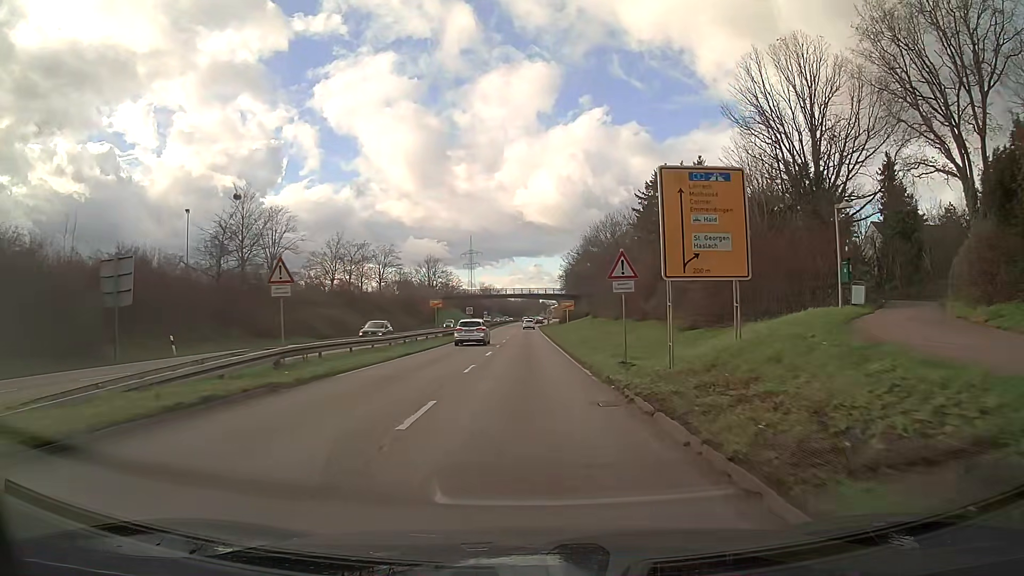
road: trunk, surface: asphalt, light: Day
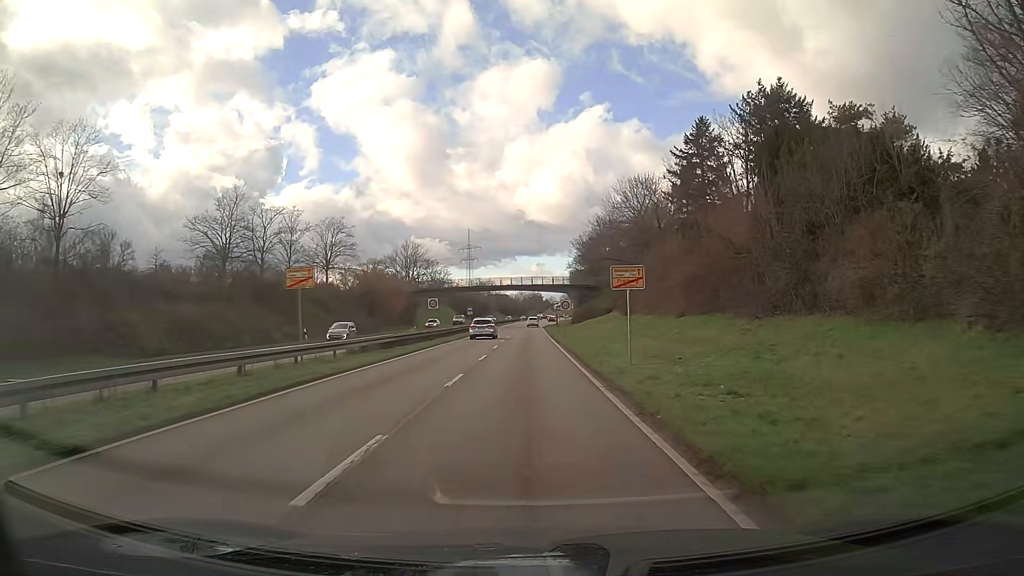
(-0.3, +30.6) m; -1°
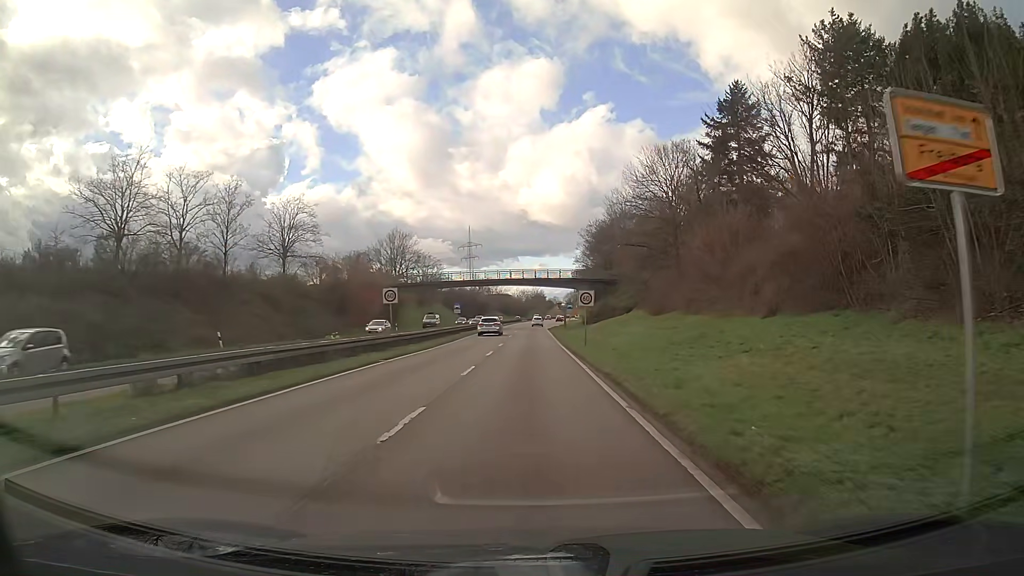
(0.0, +15.5) m; 0°
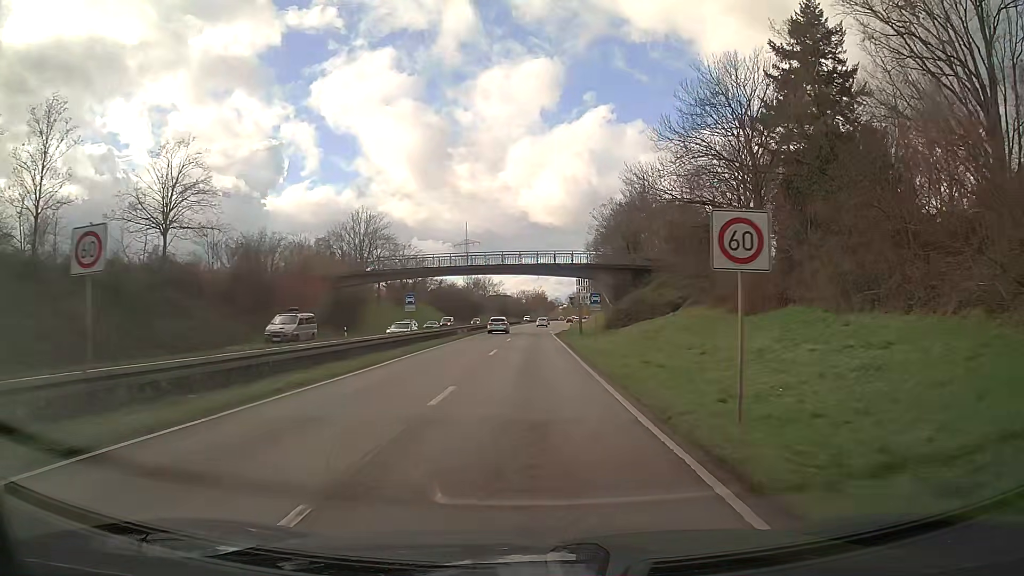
(0.0, +23.5) m; 0°
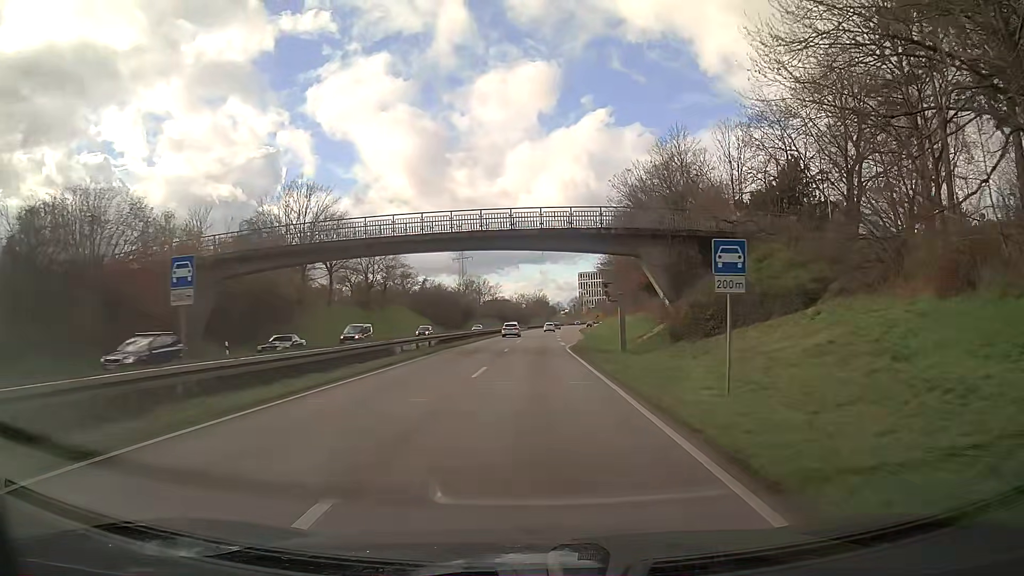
(0.0, +24.8) m; 0°
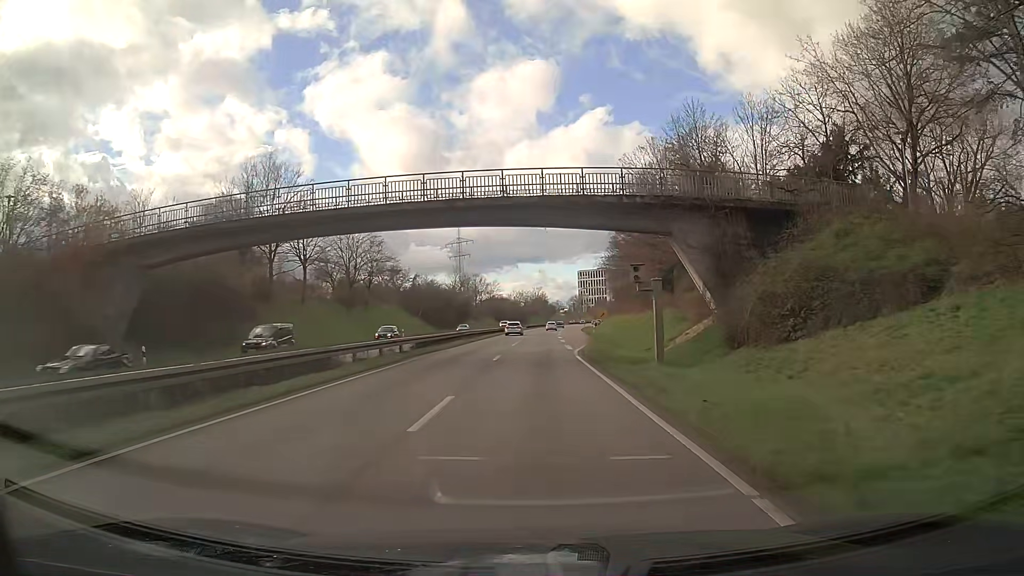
(0.0, +8.7) m; 0°
